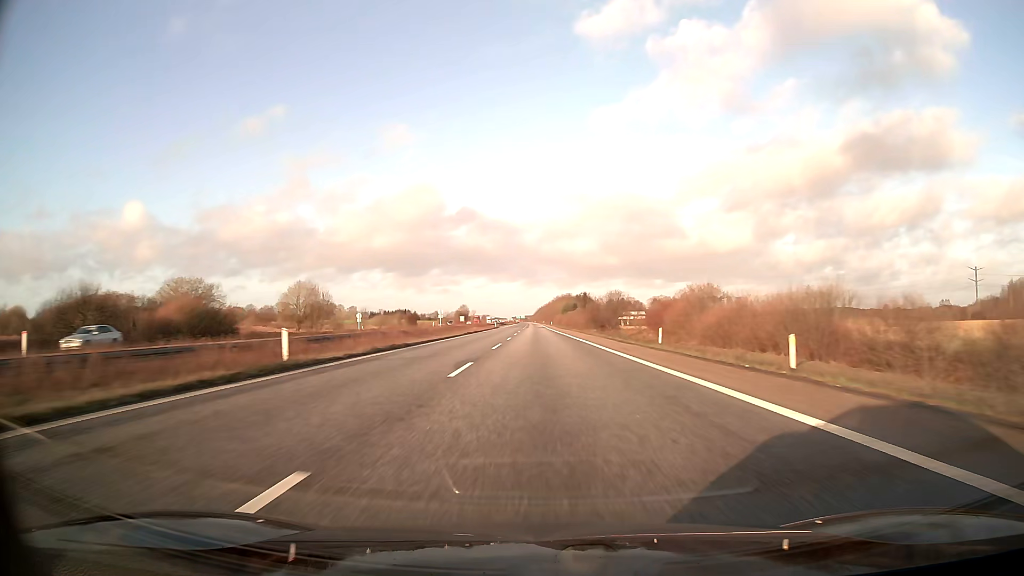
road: motorway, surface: asphalt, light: Day
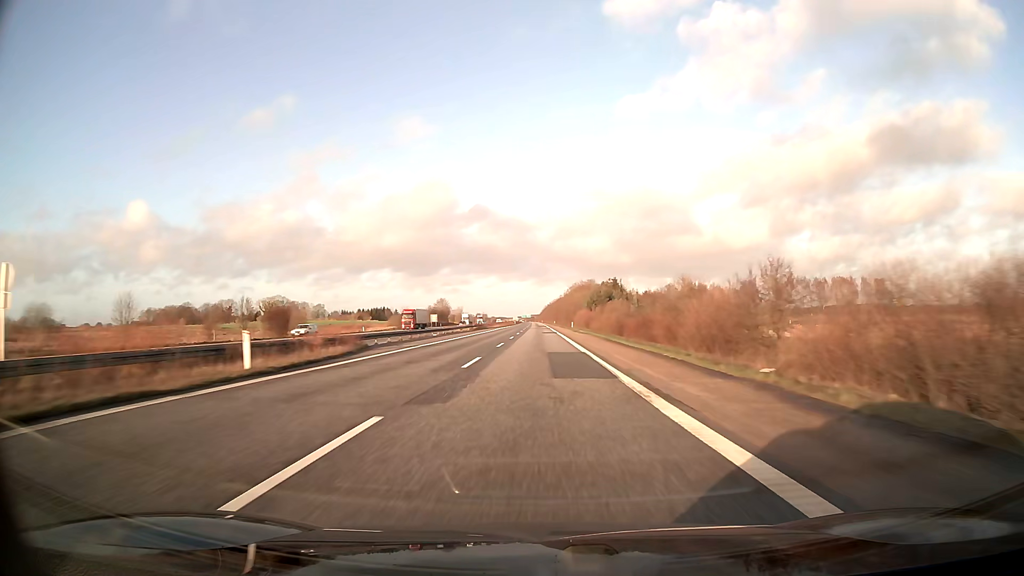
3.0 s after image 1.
(-0.4, +103.1) m; -1°
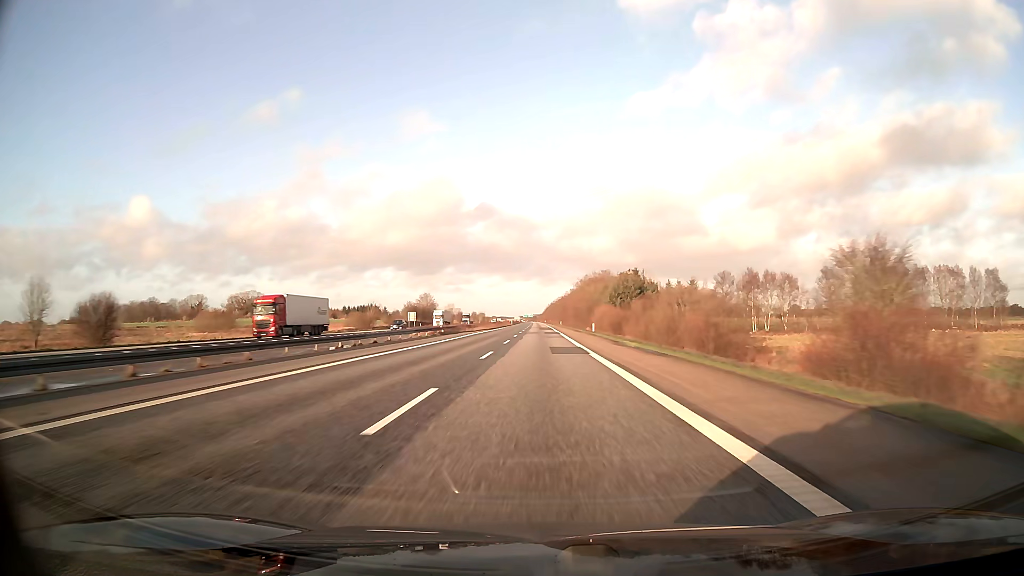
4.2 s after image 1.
(-0.2, +41.3) m; 0°
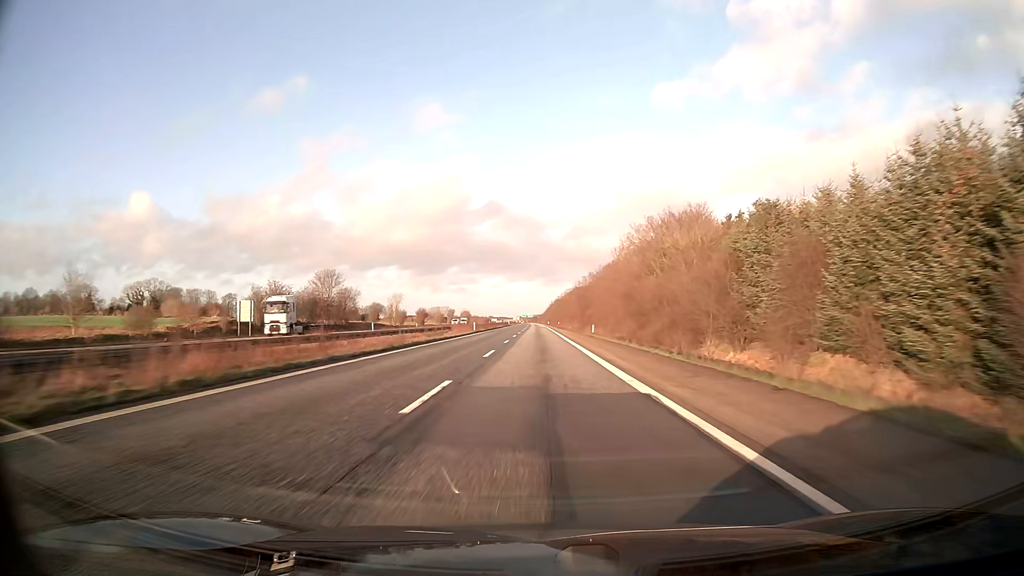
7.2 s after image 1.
(0.0, +103.1) m; 0°
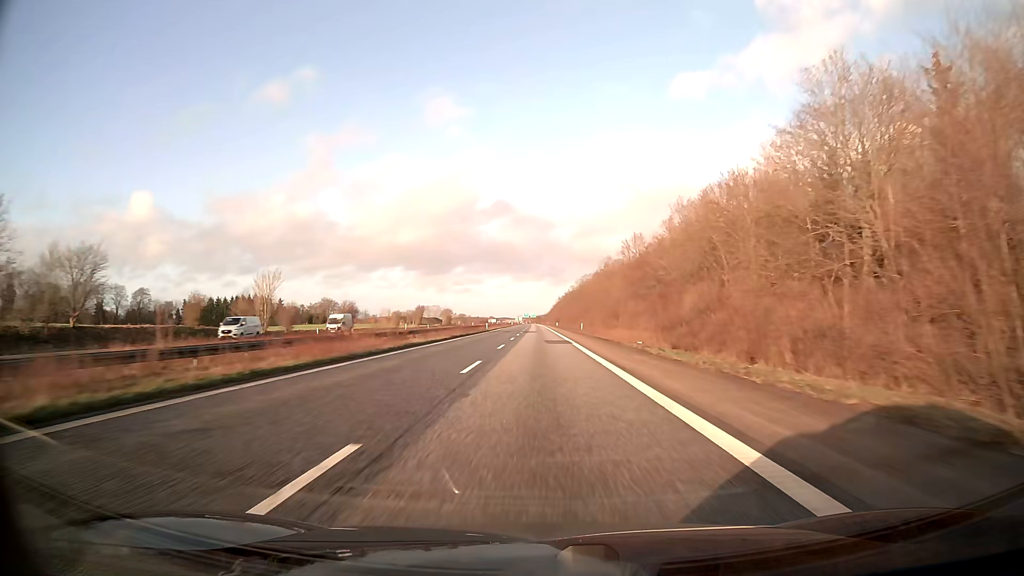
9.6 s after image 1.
(-0.2, +82.5) m; 0°
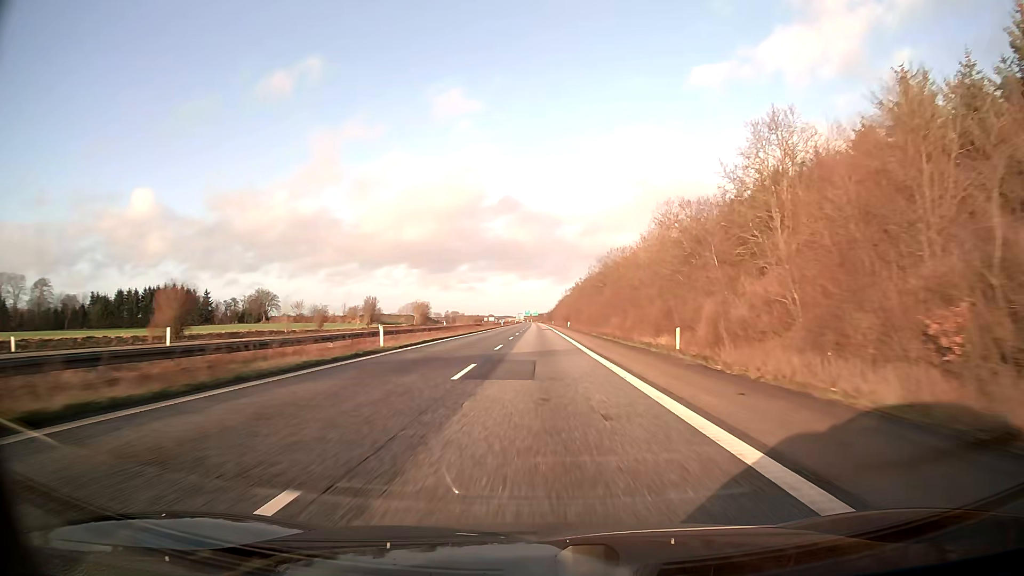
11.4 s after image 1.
(-0.3, +62.0) m; 0°
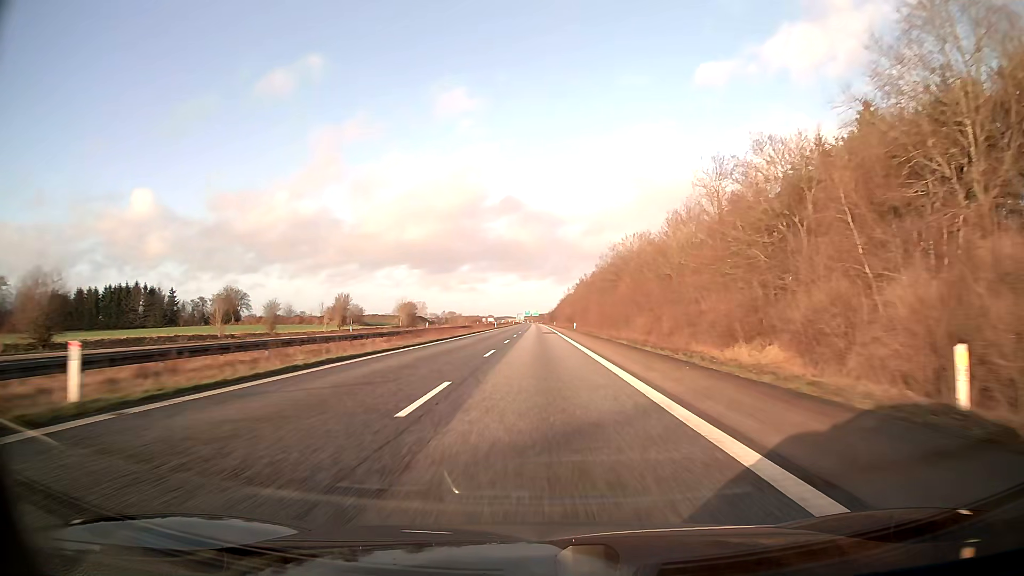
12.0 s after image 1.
(0.0, +20.6) m; 0°
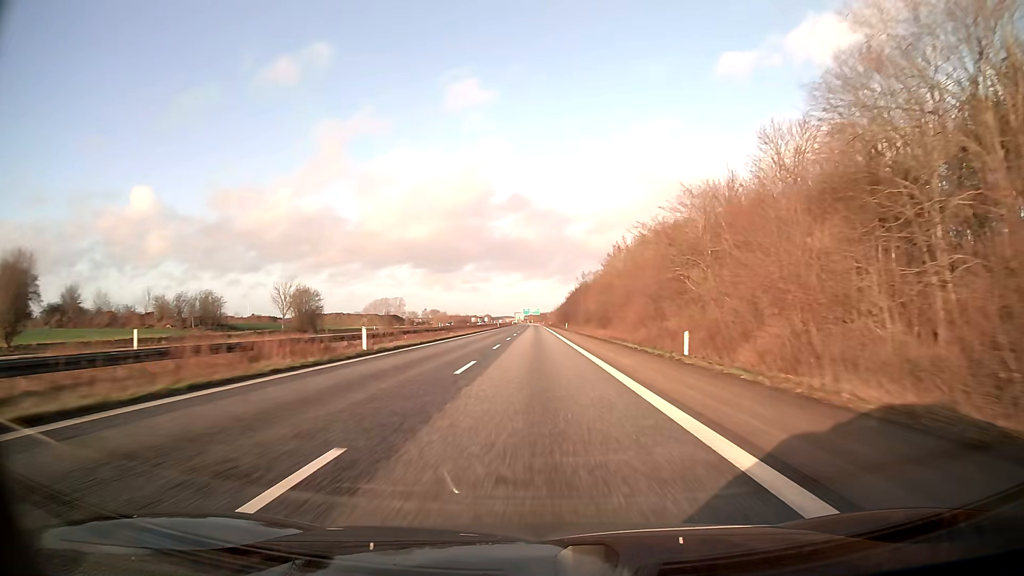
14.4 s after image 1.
(-0.2, +82.5) m; 0°
(0, +10) (0, +20) (0, +30) (0, +40) (0, +50) (0, +60) (0, +70) (0, +80) (0, +90) (0, +100) m
